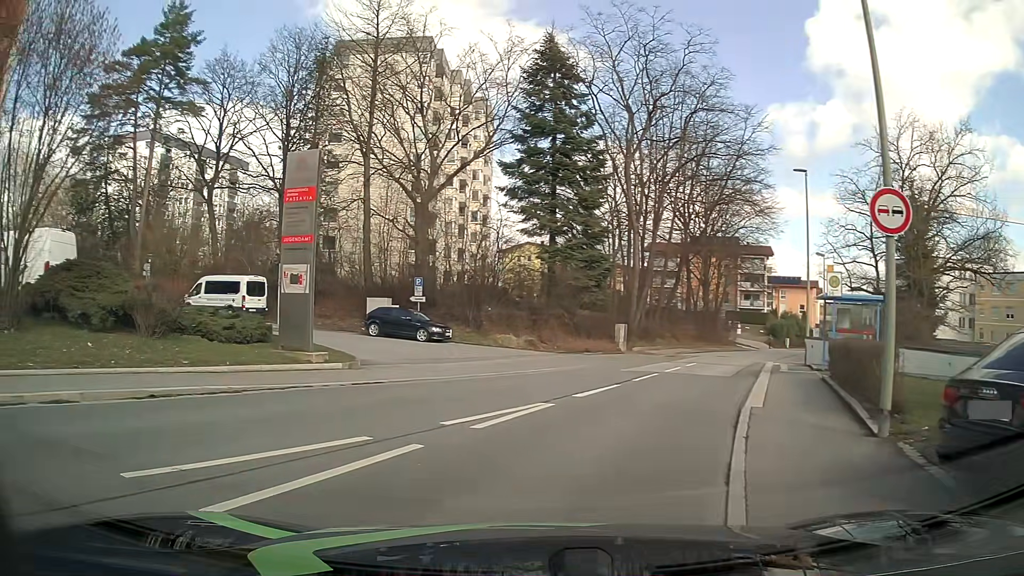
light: Day
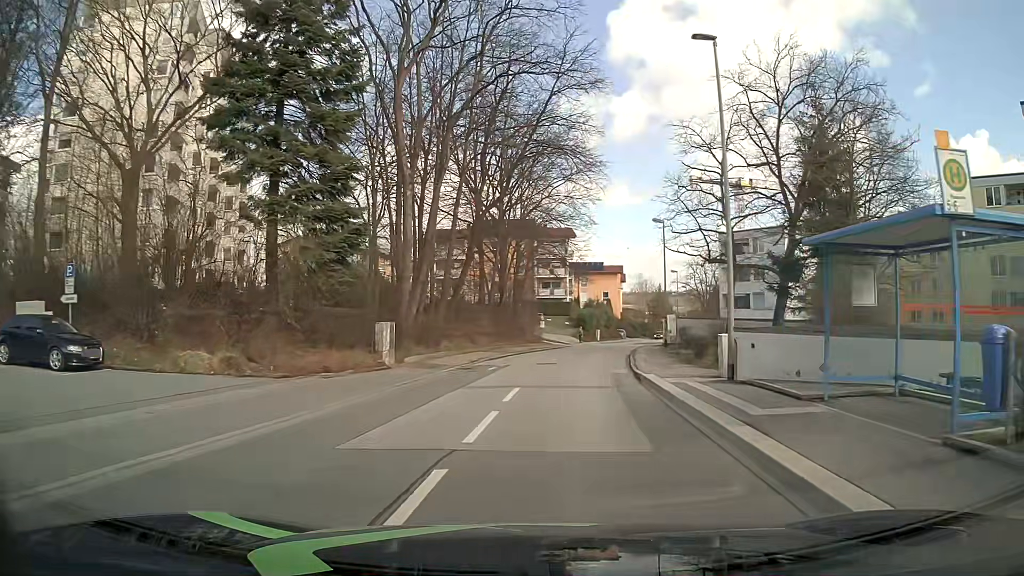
(+1.3, +14.2) m; +15°
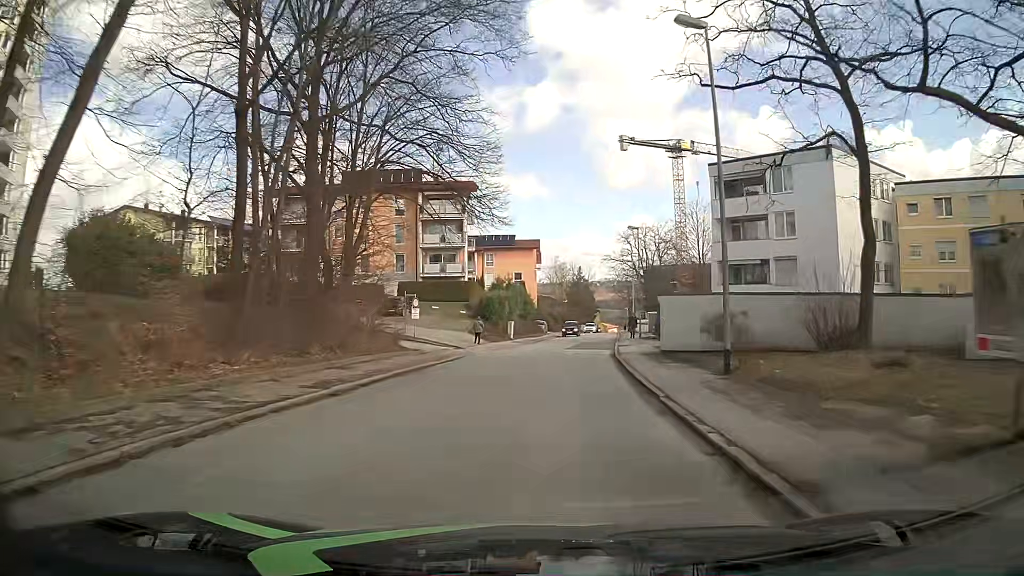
(+2.2, +29.4) m; +8°
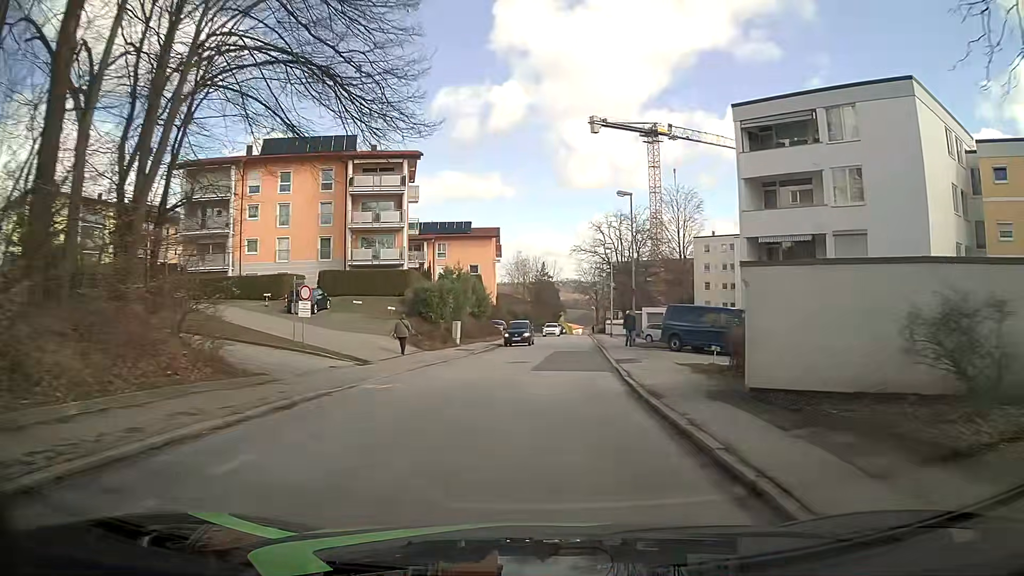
(+0.4, +13.5) m; +3°
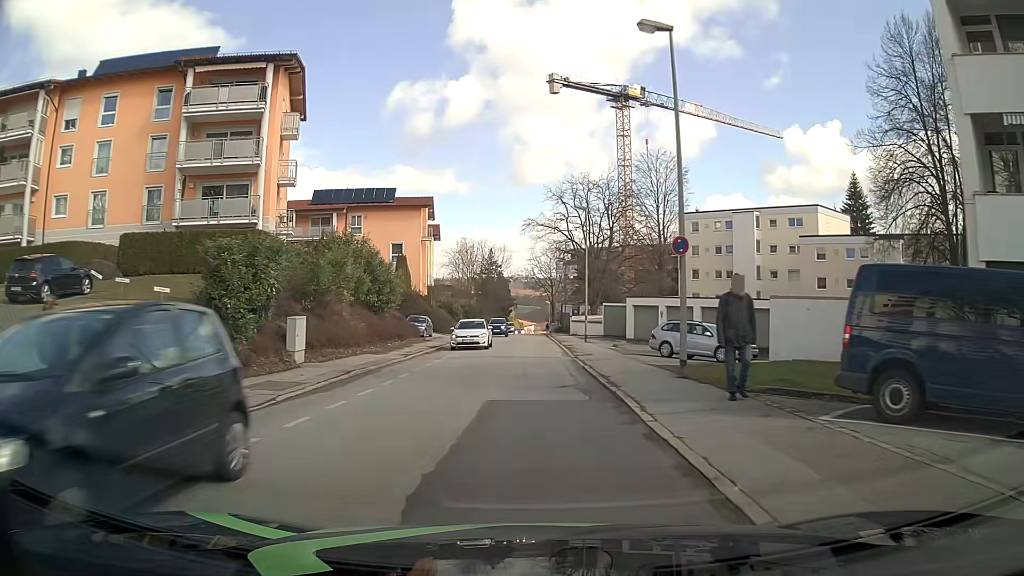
(+1.1, +20.7) m; +4°
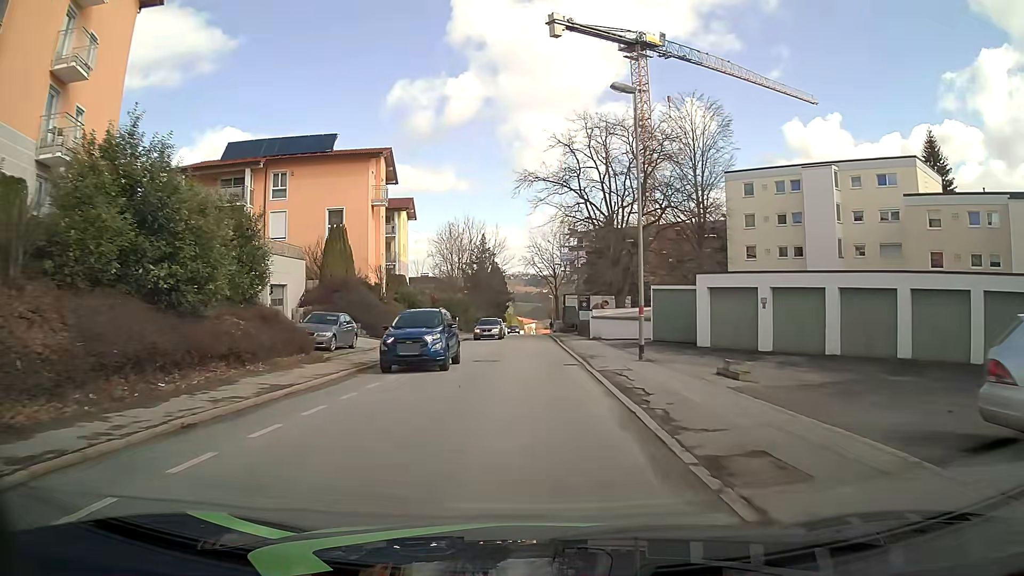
(+0.3, +21.0) m; +1°
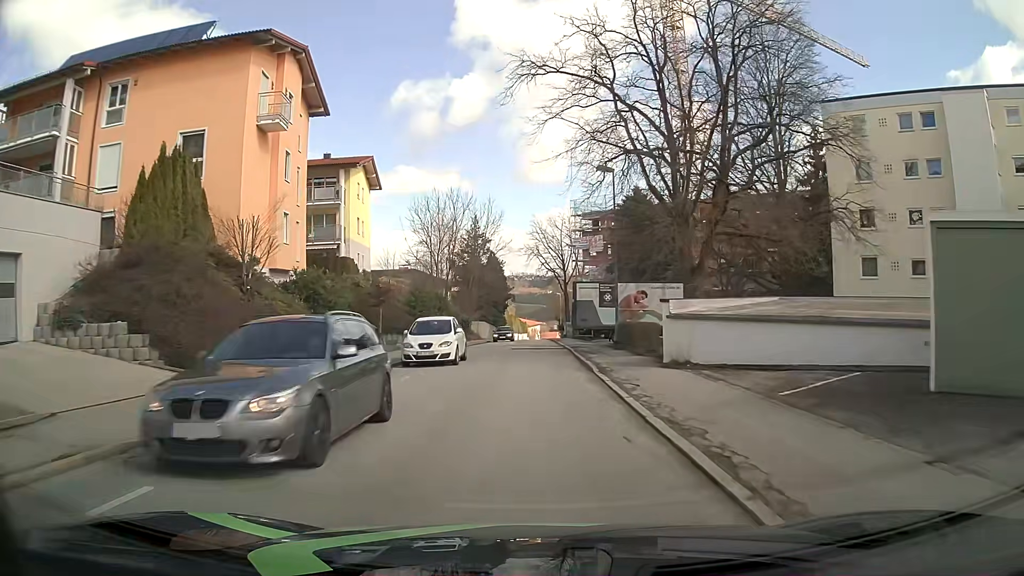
(-0.1, +21.5) m; 0°
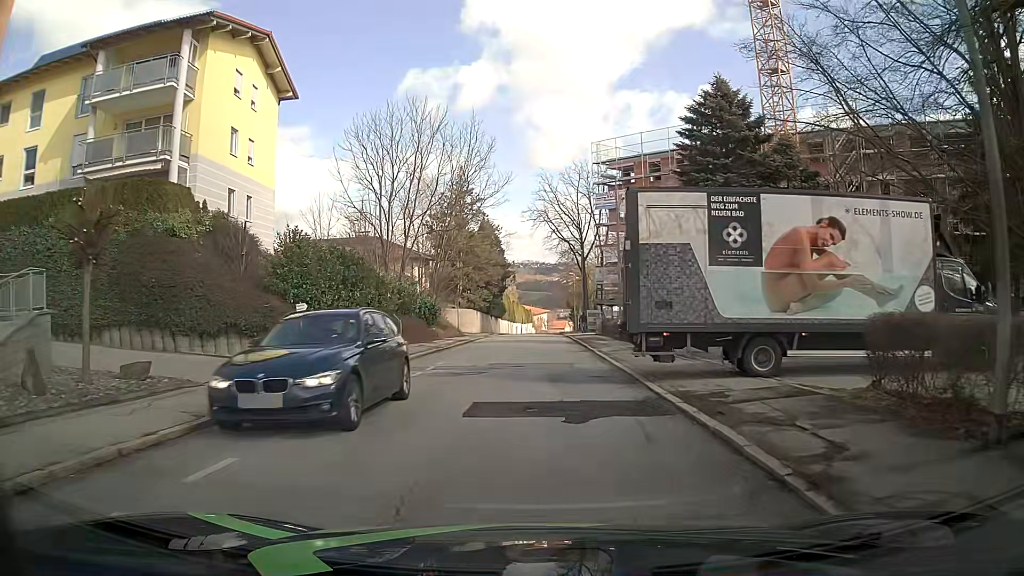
(-0.2, +24.0) m; -1°
(-1, +10) (-2, +20) (-1, +30) (0, +40) (0, +50) (+1, +60) (+1, +70) (+1, +80) (+1, +90) (+2, +100) m
